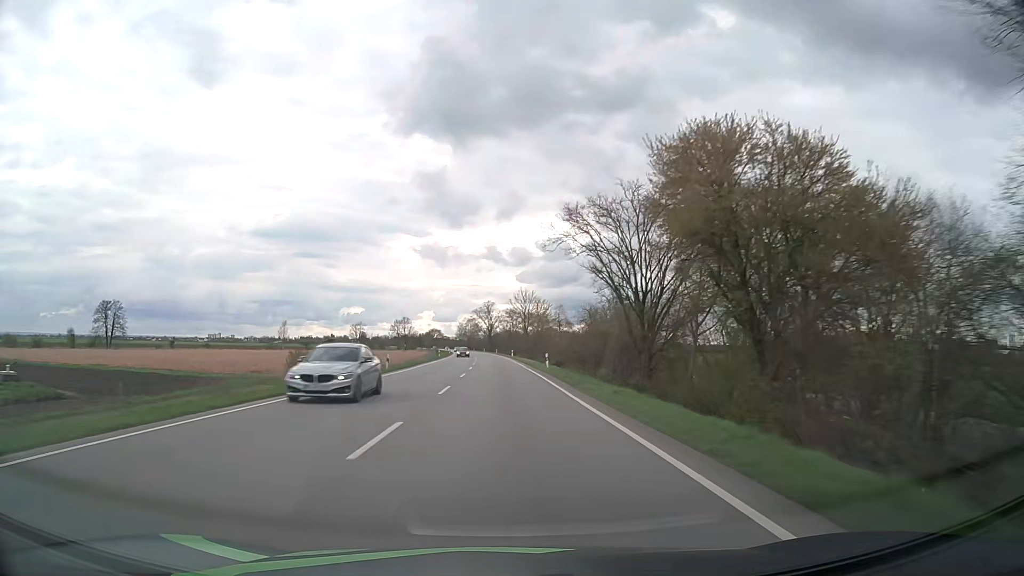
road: primary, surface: asphalt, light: Day
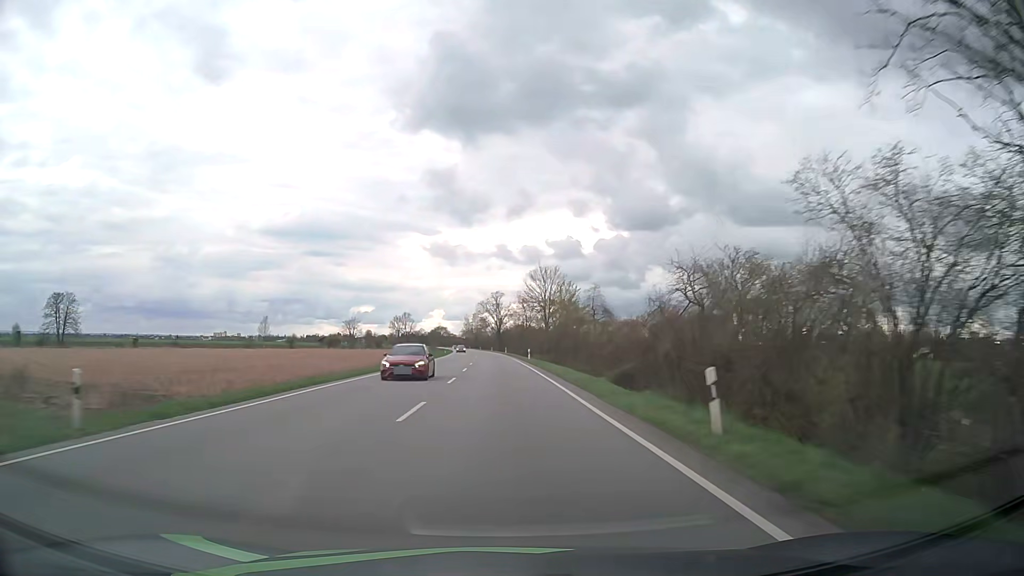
(-0.3, +31.7) m; -1°
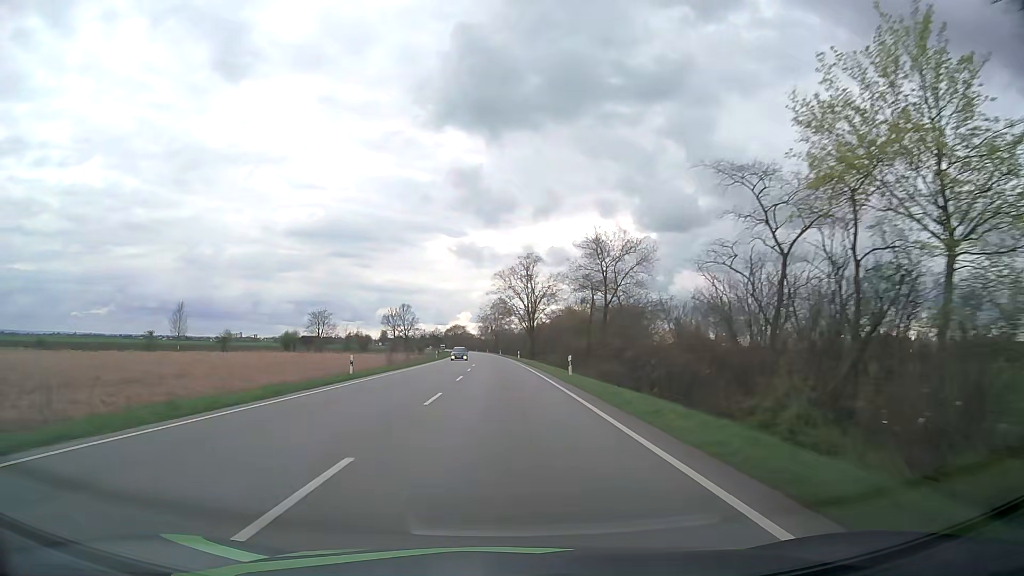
(-1.5, +79.4) m; -2°
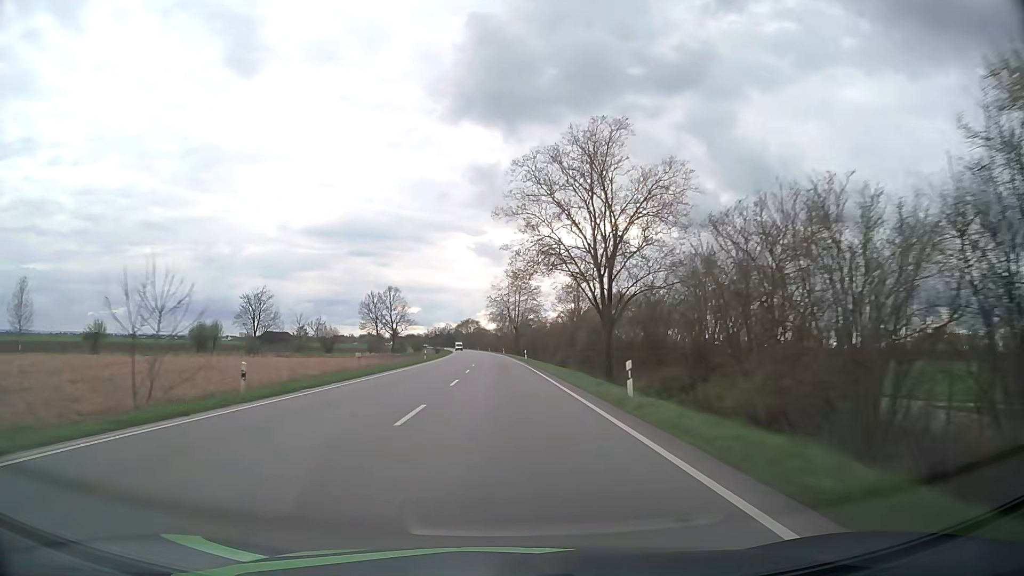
(-0.9, +63.7) m; -2°
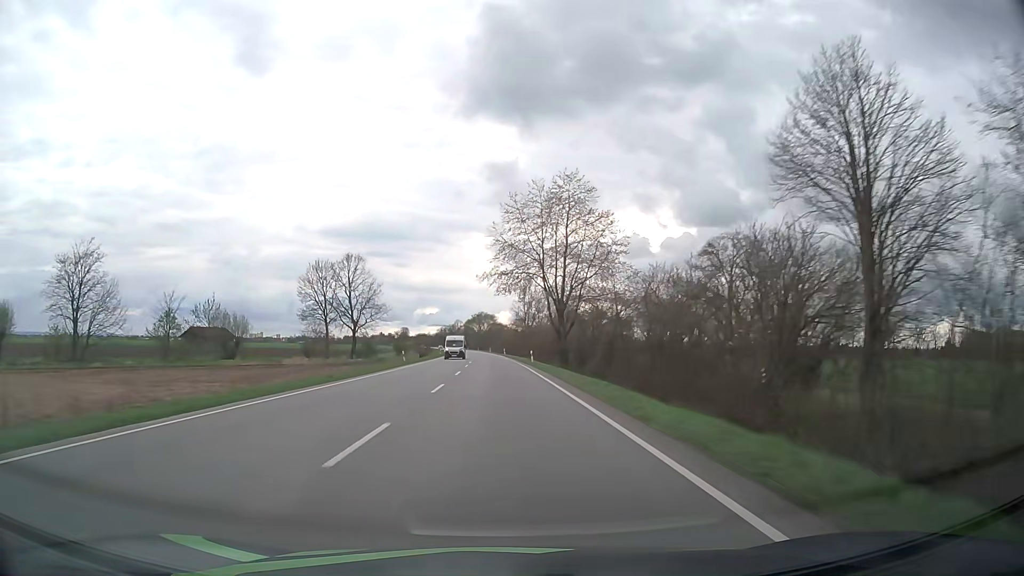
(-0.8, +63.8) m; -2°
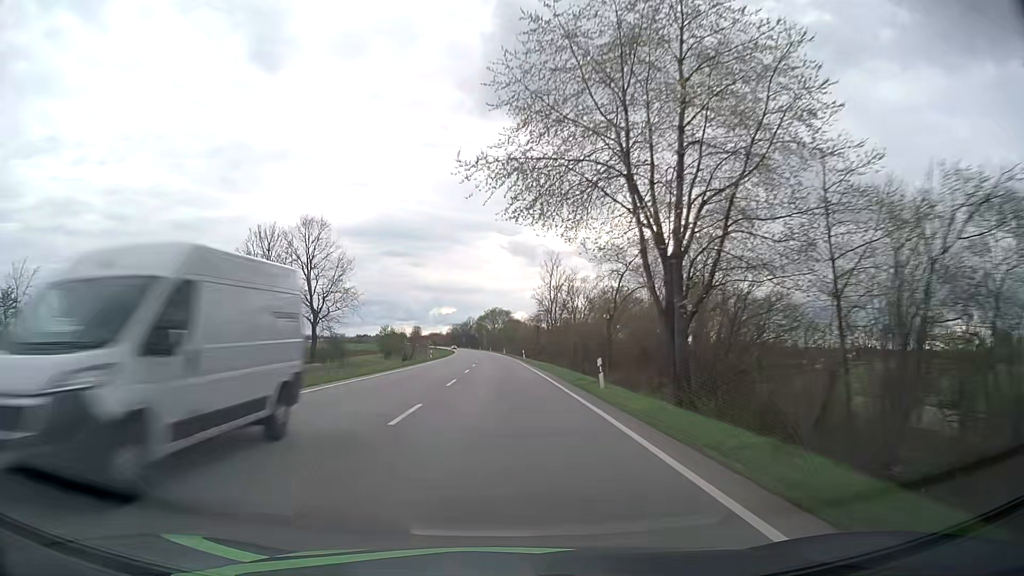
(-0.4, +31.9) m; -1°
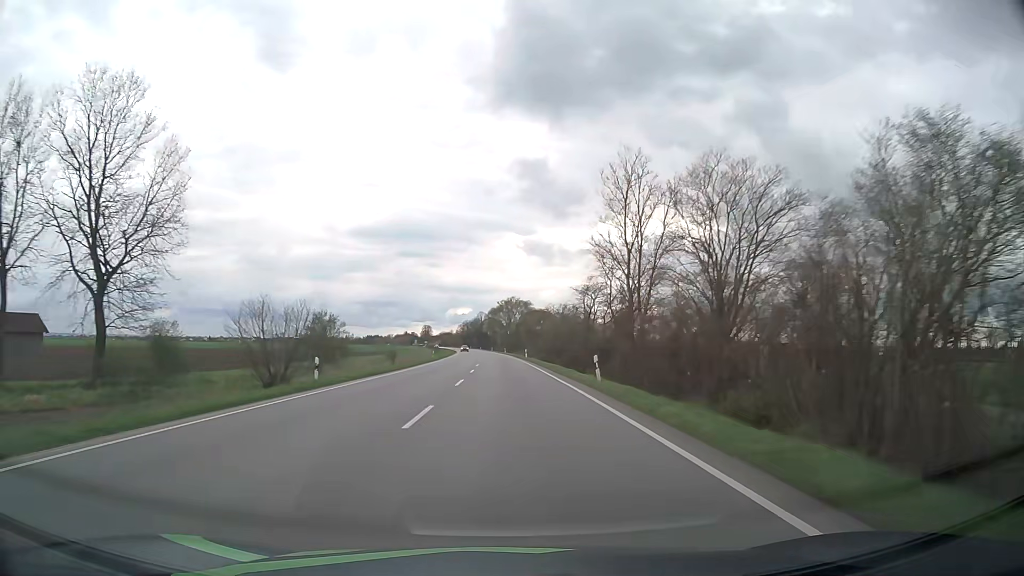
(-0.7, +48.0) m; -2°
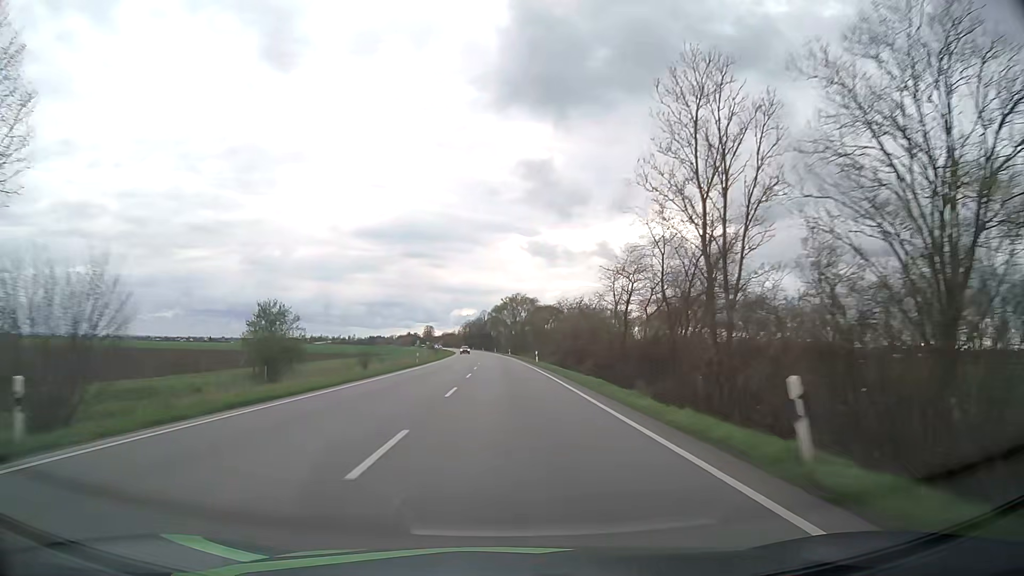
(0.0, +16.0) m; 0°
(0, +10) (0, +20) (0, +30) (0, +40) (-1, +50) (-1, +60) (-1, +70) (-1, +80) (-2, +90) (-2, +100) m
